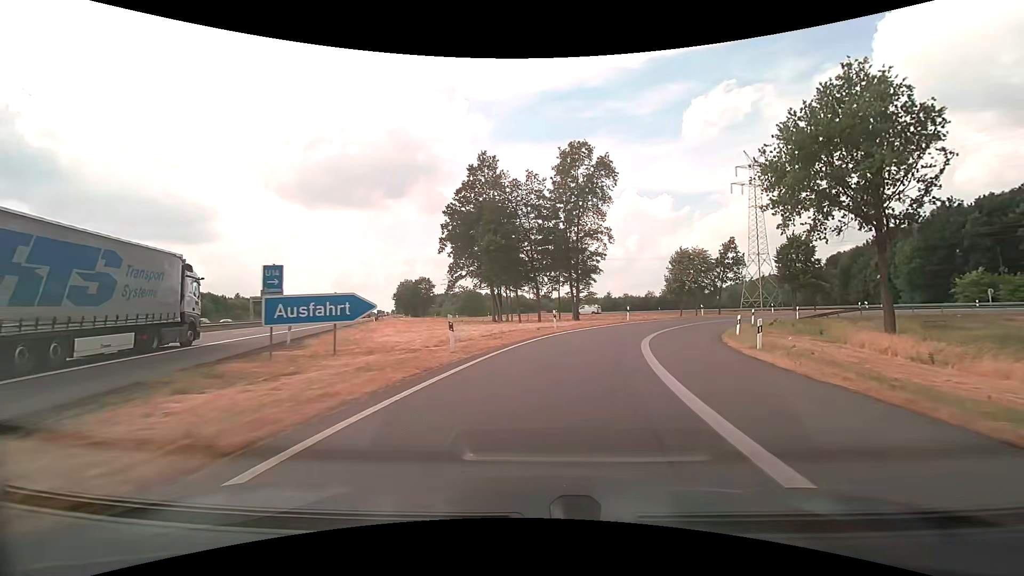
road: motorway_link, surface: asphalt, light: Day
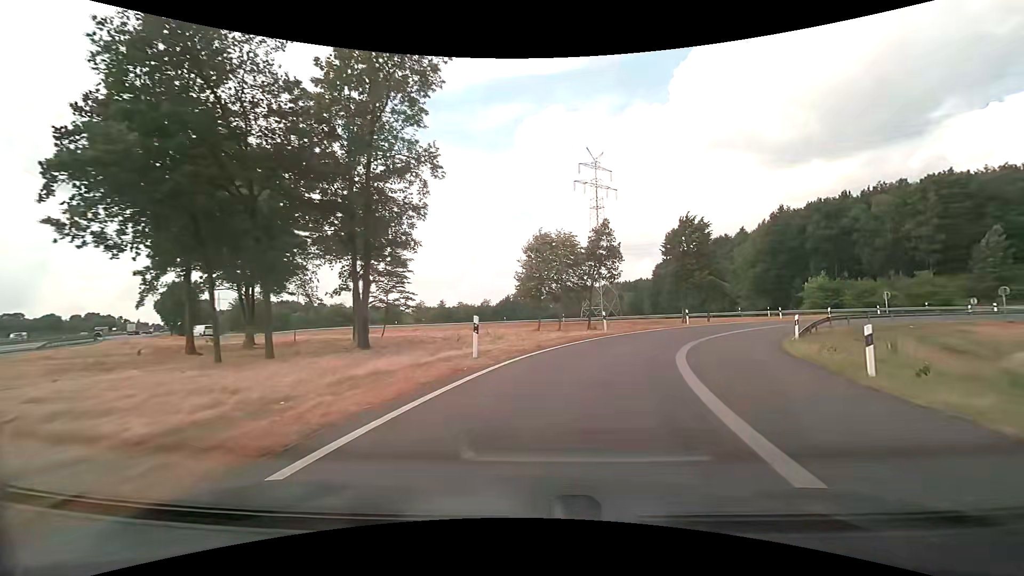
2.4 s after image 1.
(+3.8, +26.7) m; +18°
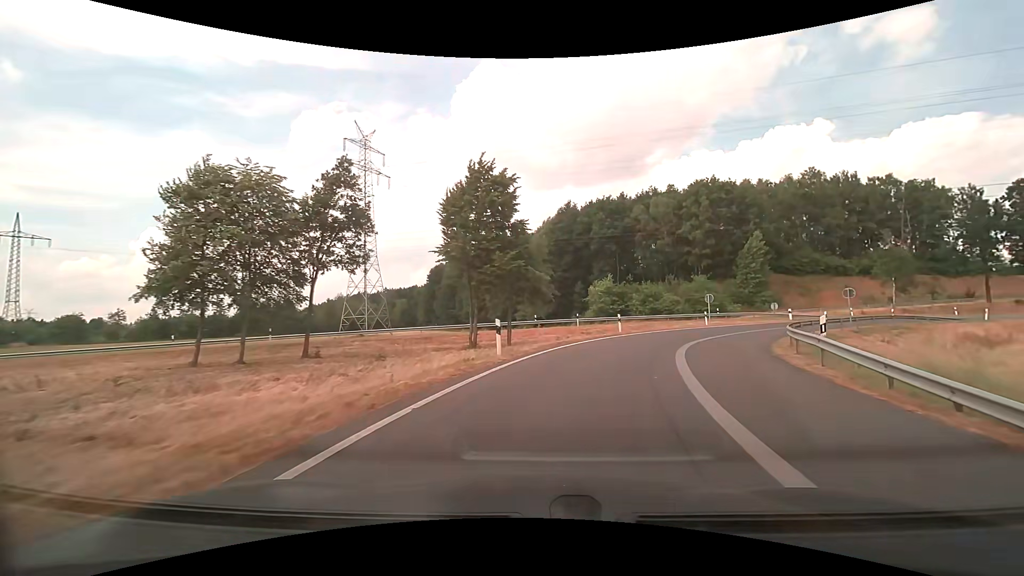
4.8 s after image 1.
(+4.7, +23.0) m; +24°
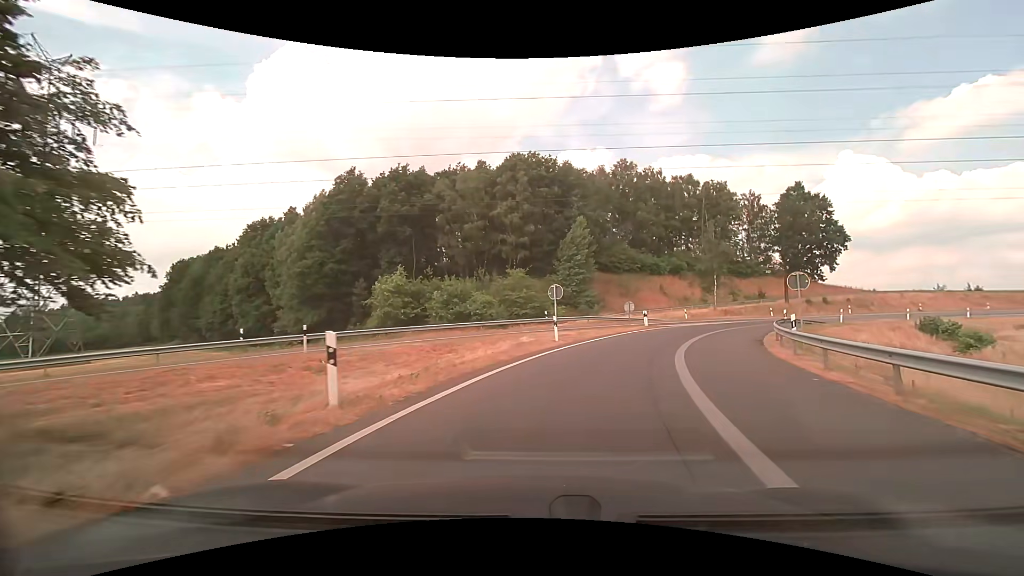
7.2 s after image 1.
(+4.5, +21.7) m; +22°
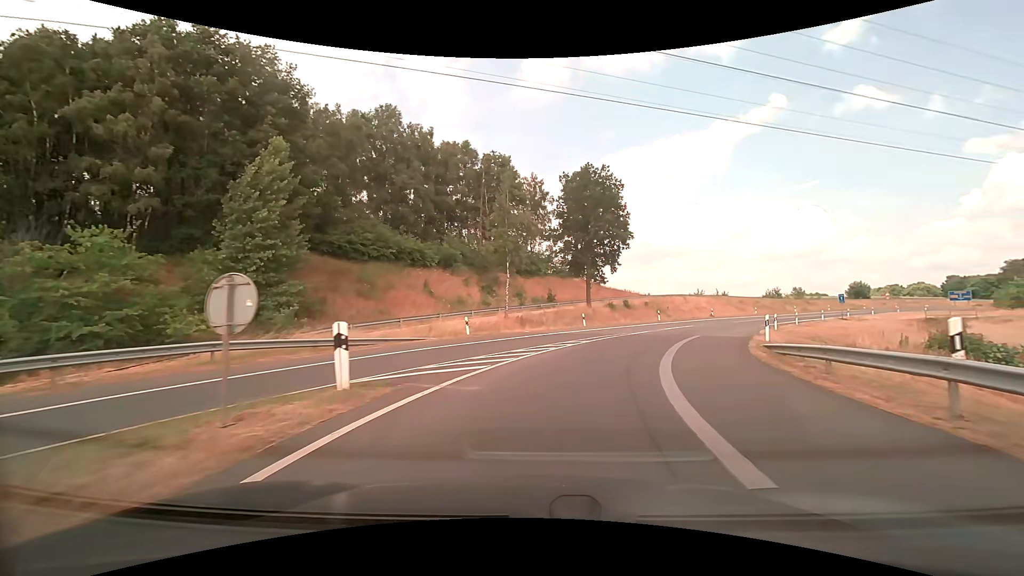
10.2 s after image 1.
(+6.8, +27.8) m; +27°
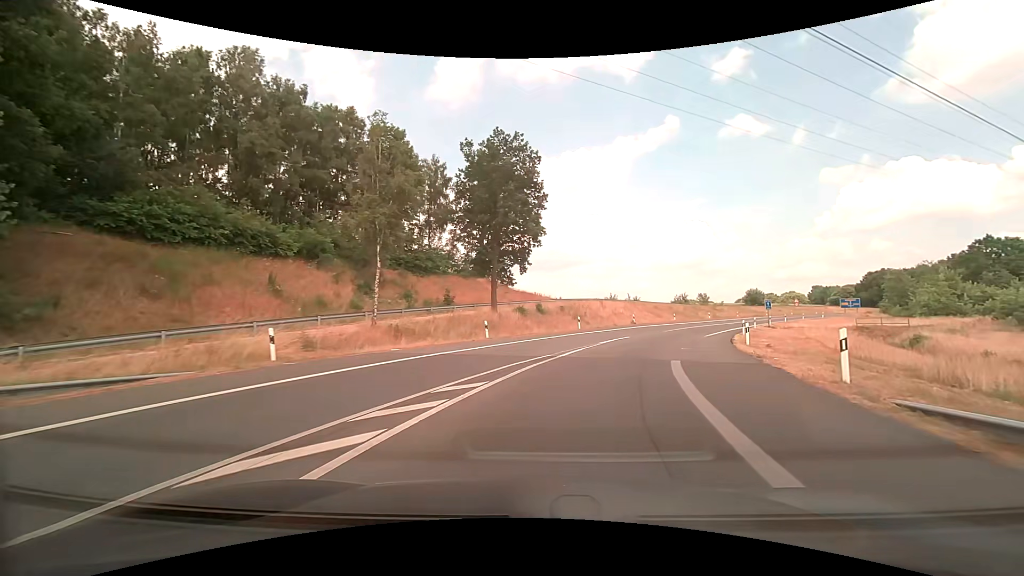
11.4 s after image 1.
(+1.0, +11.9) m; +11°
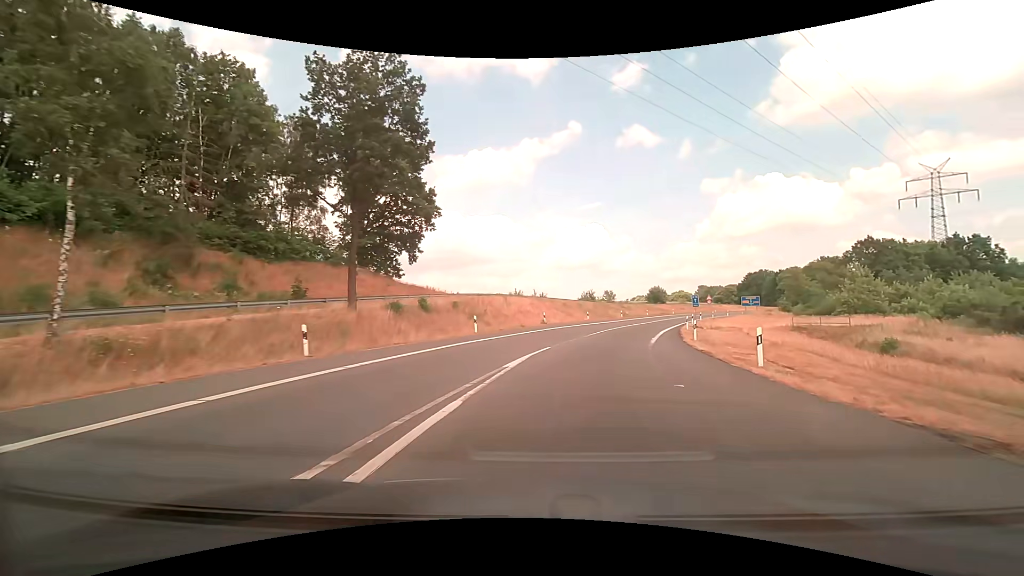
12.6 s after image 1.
(+1.1, +12.1) m; +11°
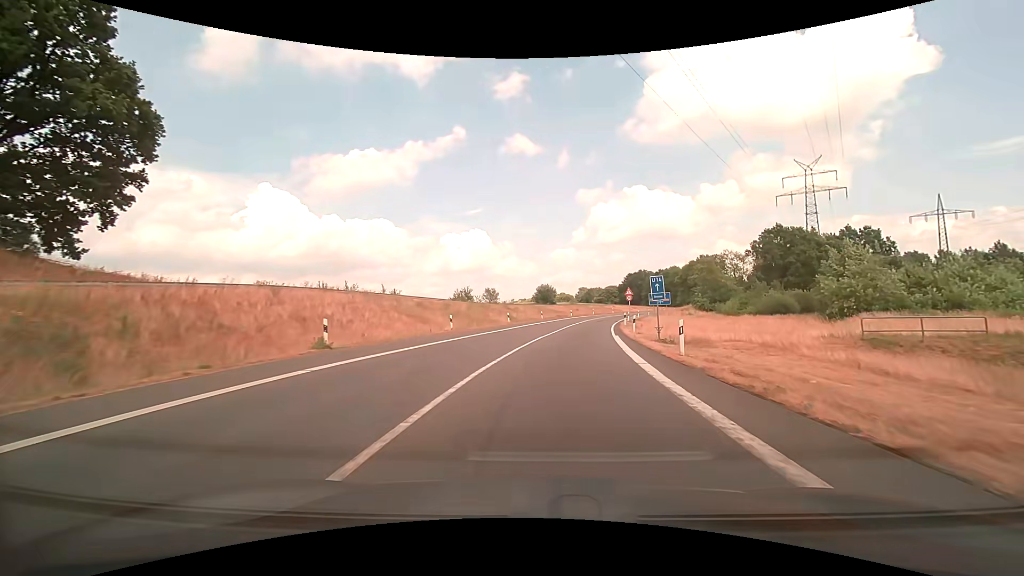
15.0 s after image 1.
(+3.6, +26.9) m; +13°
